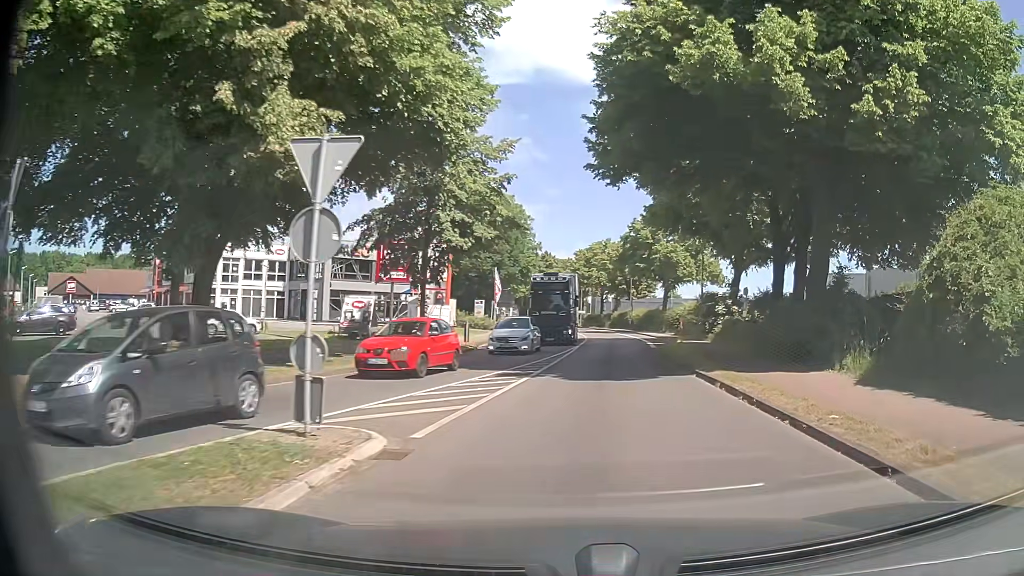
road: primary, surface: asphalt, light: Day
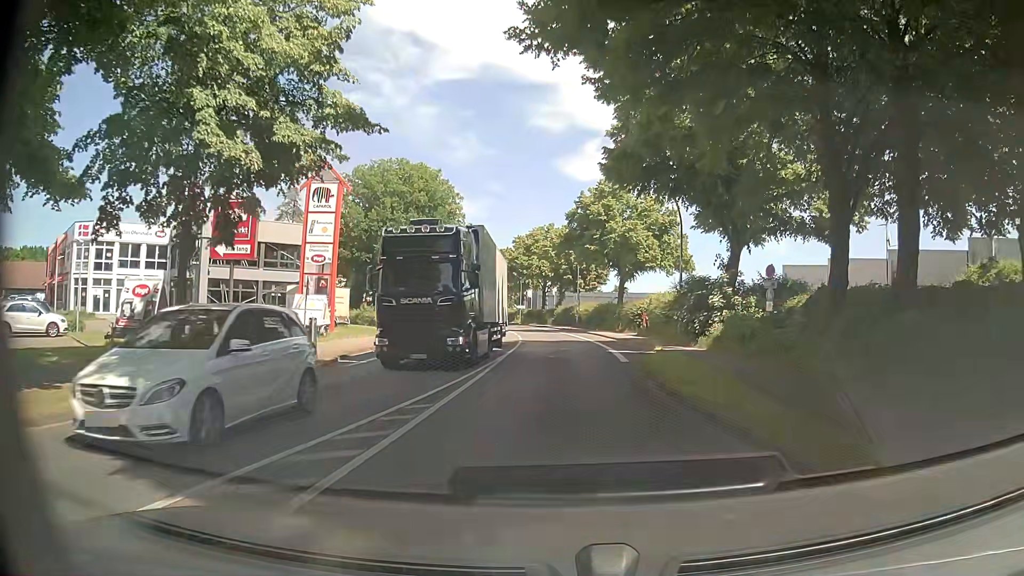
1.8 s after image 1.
(+1.0, +13.6) m; +5°
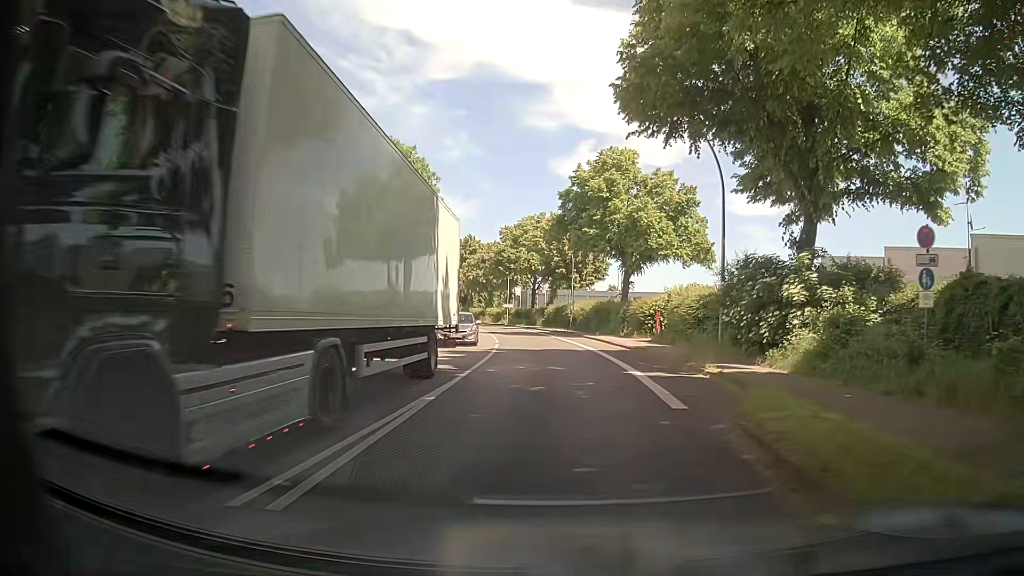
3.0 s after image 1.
(+0.1, +10.7) m; +1°
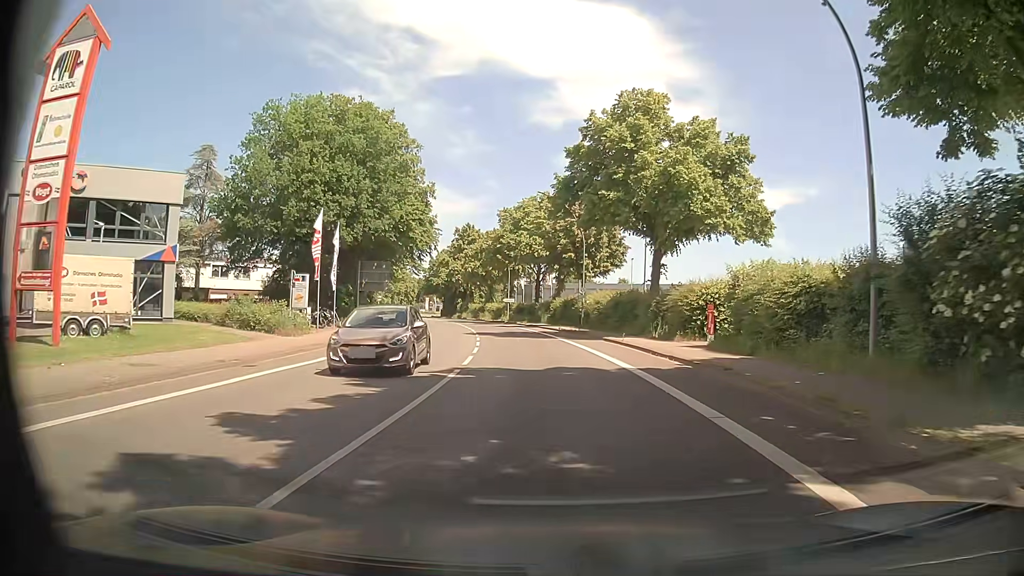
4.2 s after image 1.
(-0.1, +11.8) m; -1°
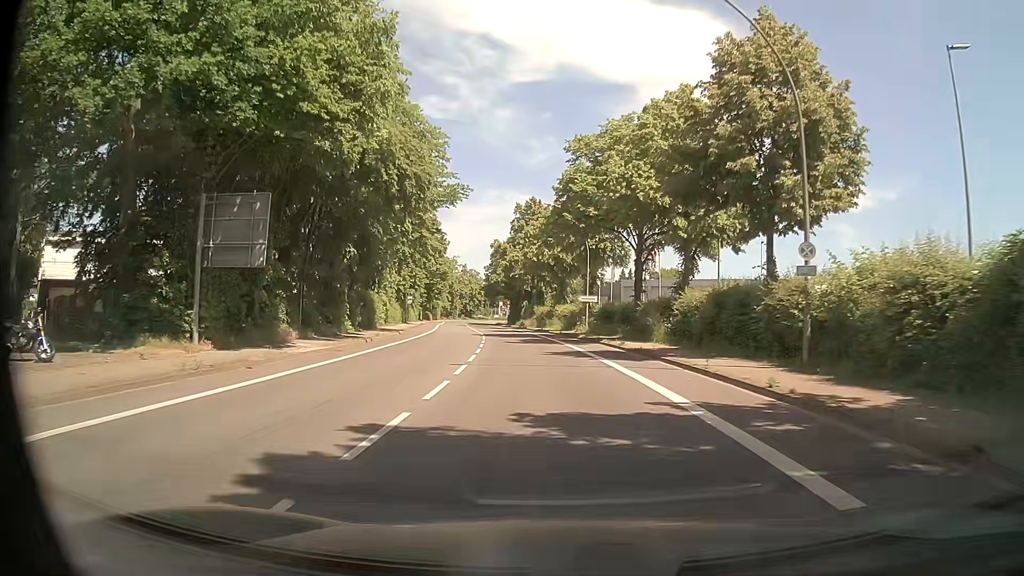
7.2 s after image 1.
(-1.9, +33.7) m; -7°
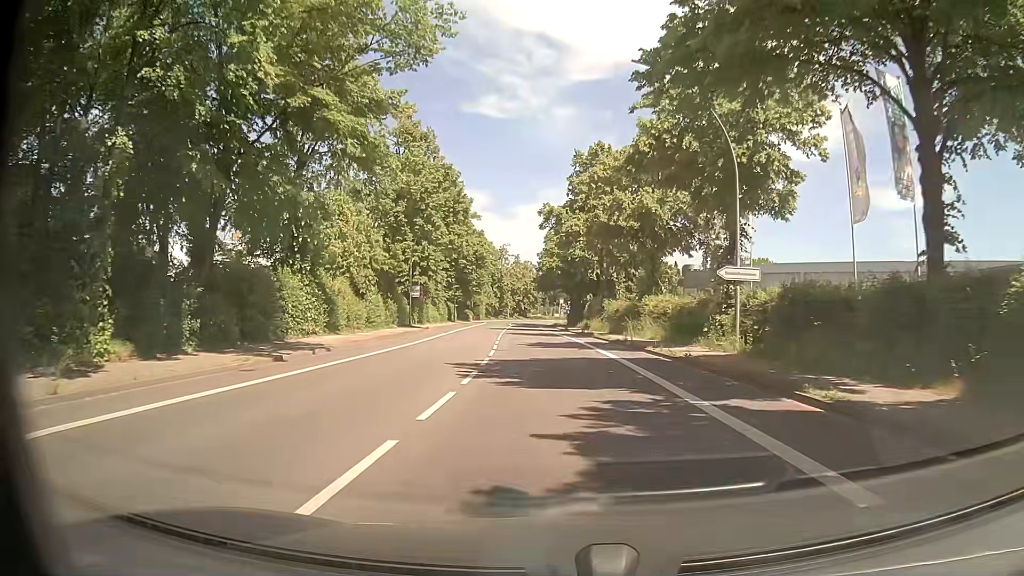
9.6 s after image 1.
(-1.4, +29.3) m; -5°
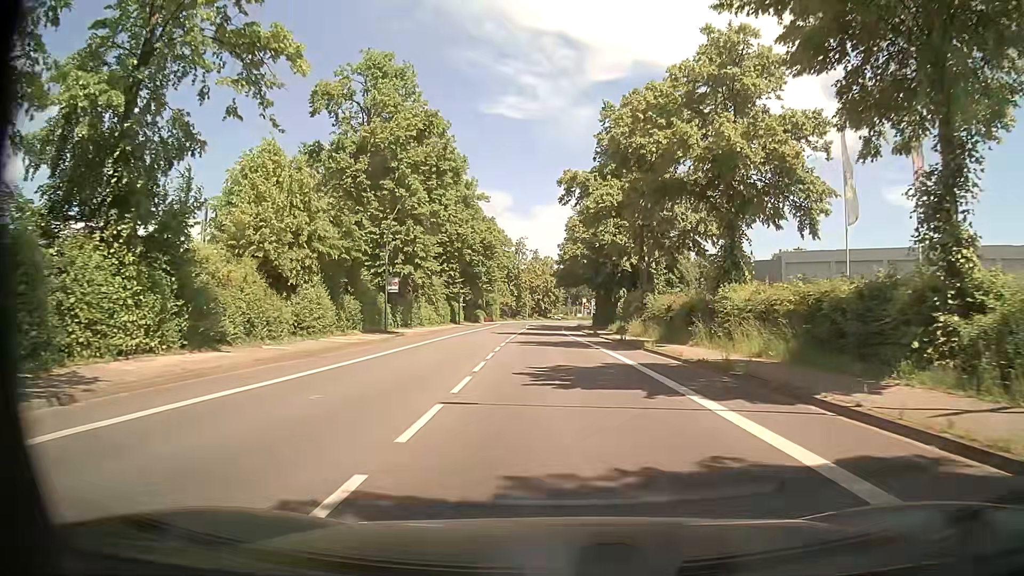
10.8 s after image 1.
(-0.4, +15.0) m; -2°
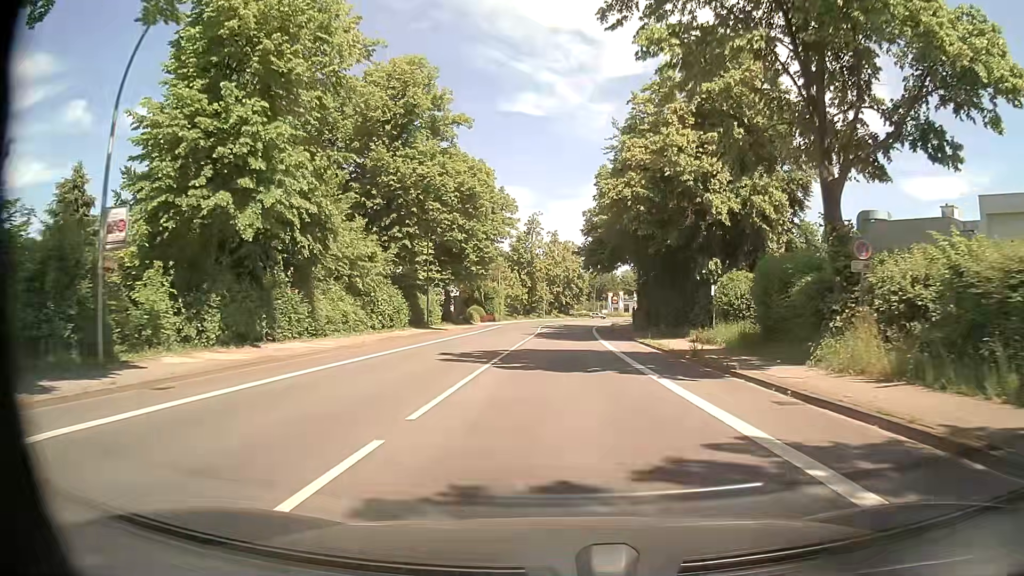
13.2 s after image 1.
(-0.5, +30.3) m; -2°
(0, +10) (0, +20) (0, +30) (+1, +40) (+1, +50) (+1, +60) (+2, +70) (+3, +80) (+5, +90) (+6, +100) m
